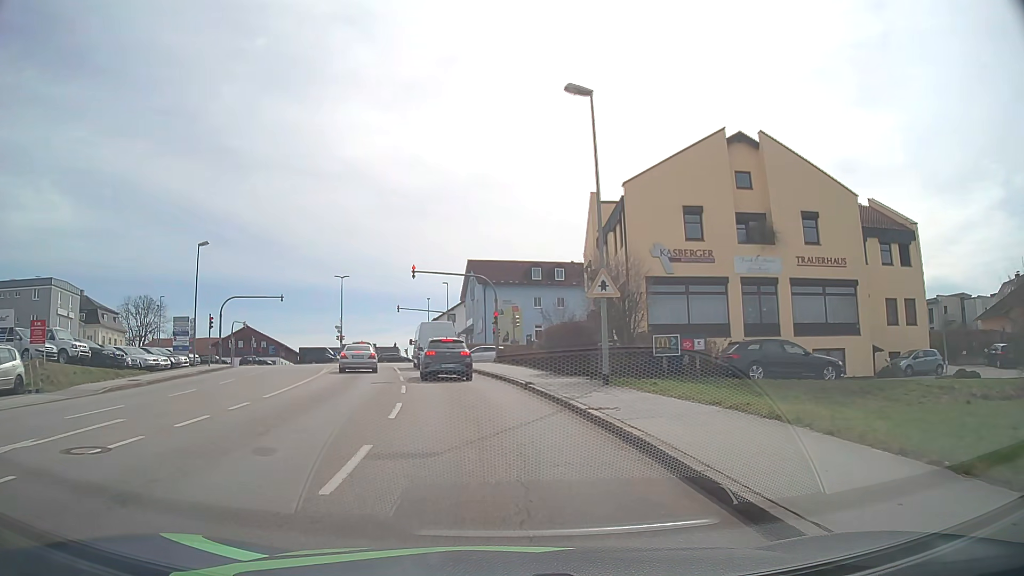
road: tertiary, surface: asphalt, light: Day
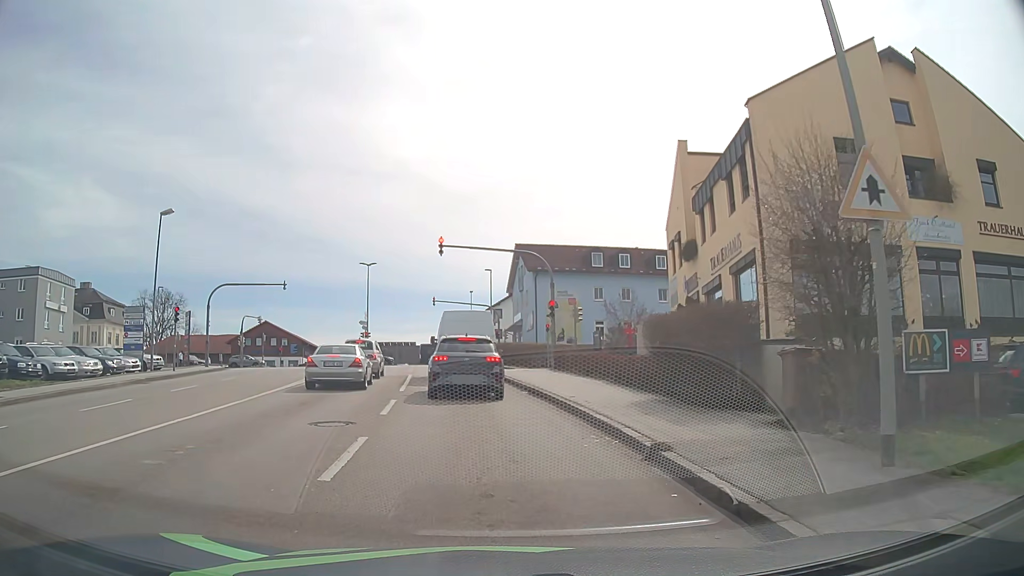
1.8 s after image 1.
(-0.5, +11.3) m; -4°
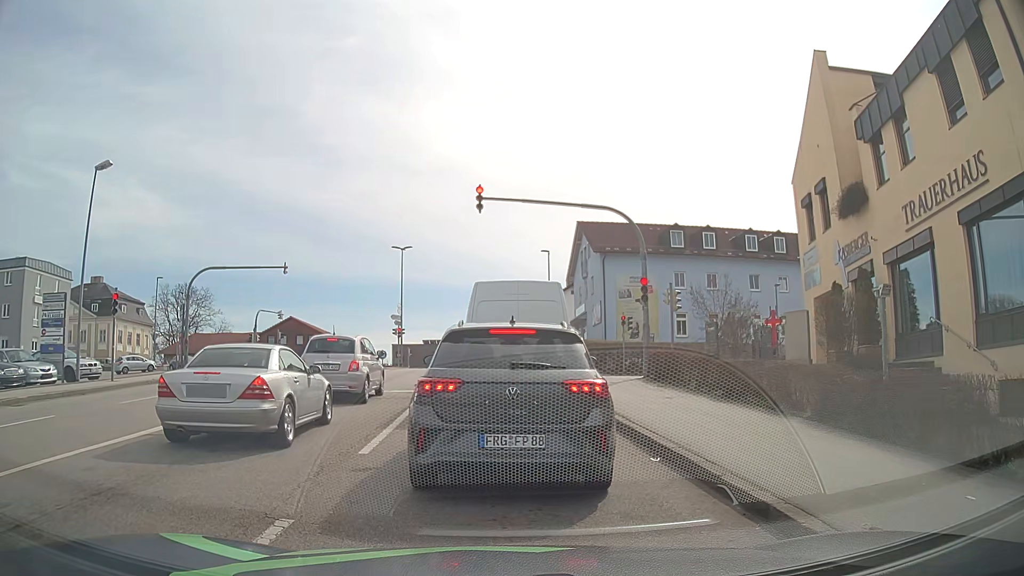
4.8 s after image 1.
(-0.4, +10.4) m; -5°
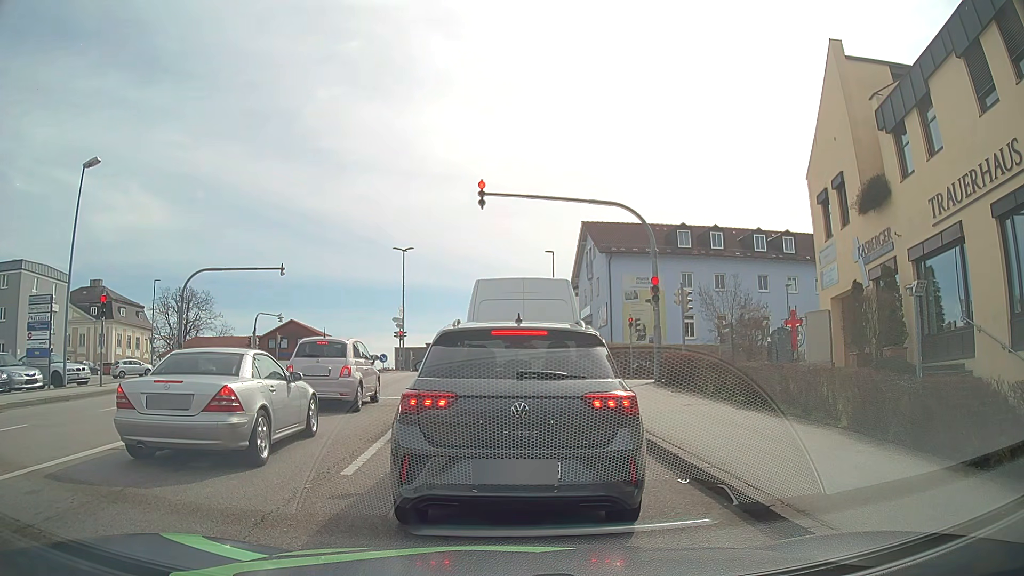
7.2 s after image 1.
(0.0, +1.1) m; +1°
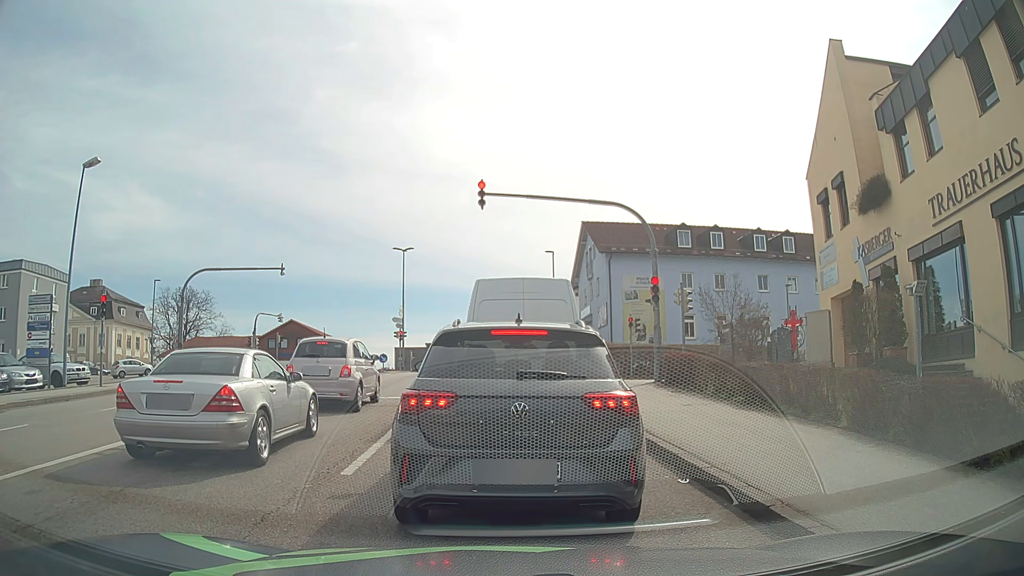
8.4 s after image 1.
(0.0, 0.0) m; 0°
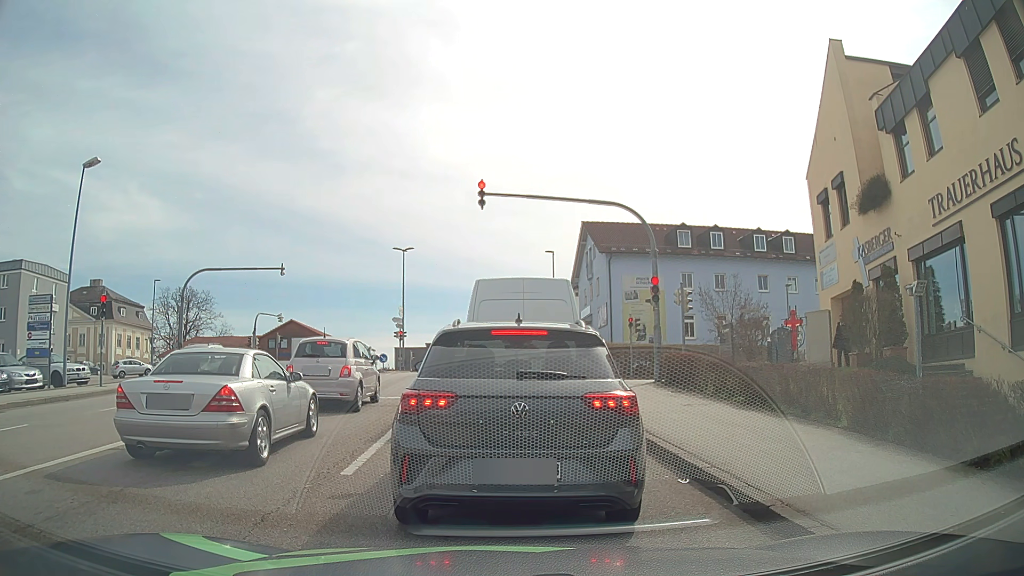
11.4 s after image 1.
(0.0, 0.0) m; 0°
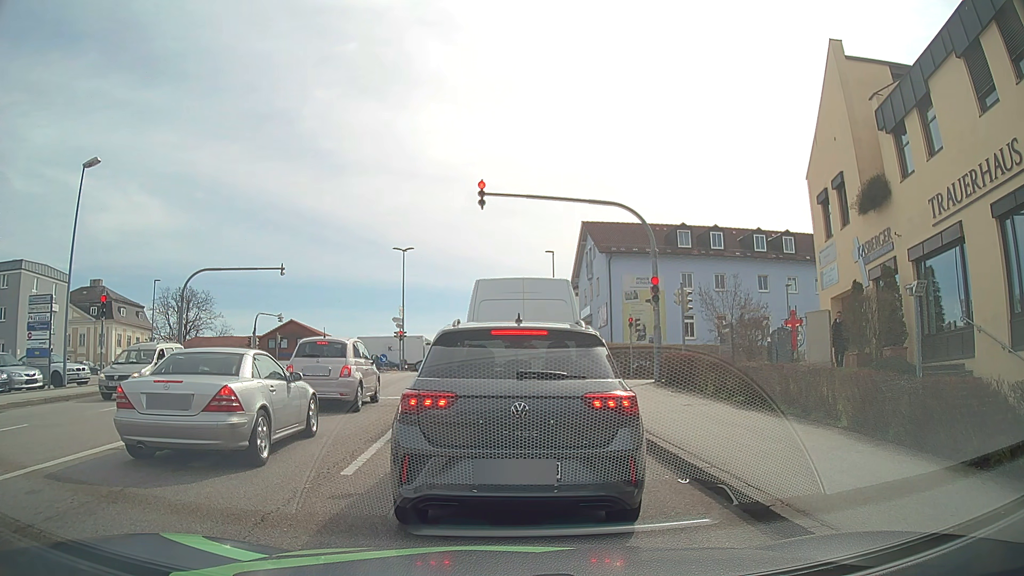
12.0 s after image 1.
(0.0, 0.0) m; 0°
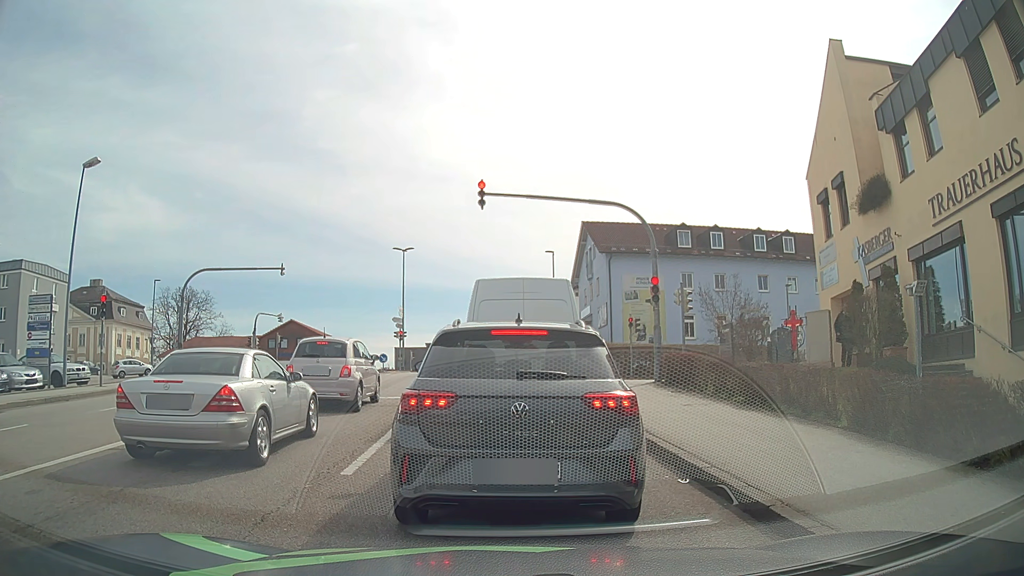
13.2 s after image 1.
(0.0, 0.0) m; 0°
